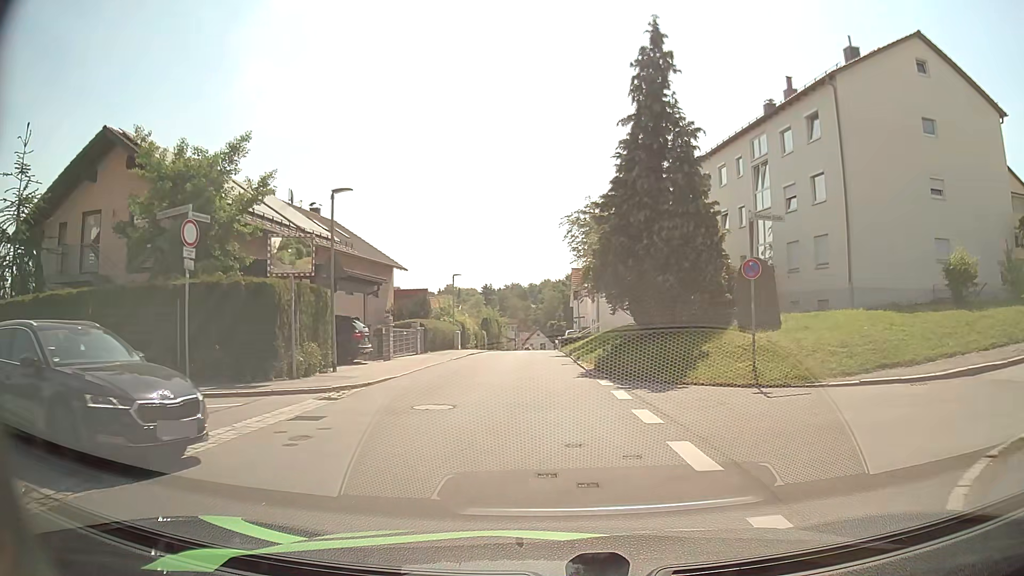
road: residential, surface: asphalt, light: Day
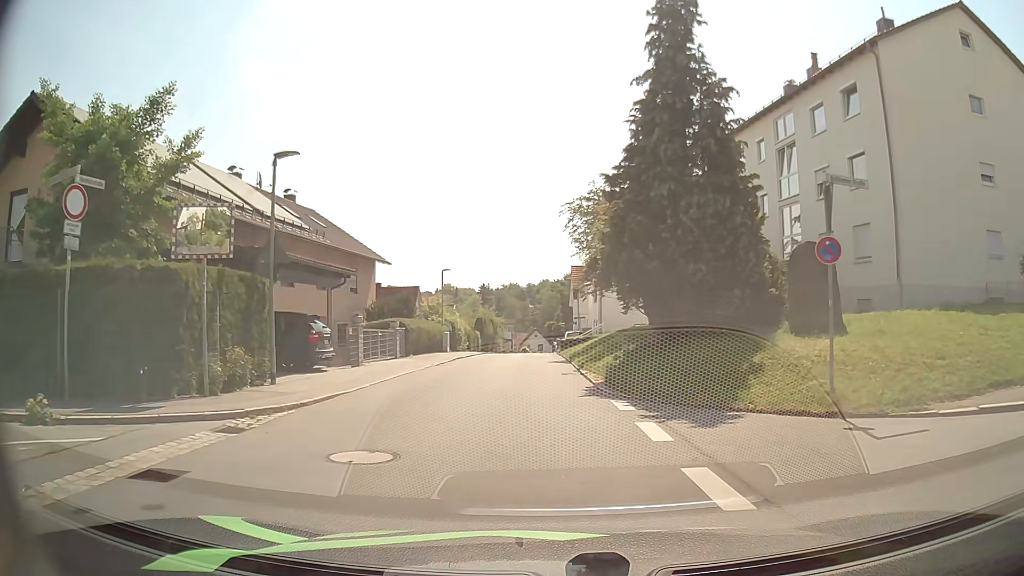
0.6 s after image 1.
(0.0, +4.2) m; 0°
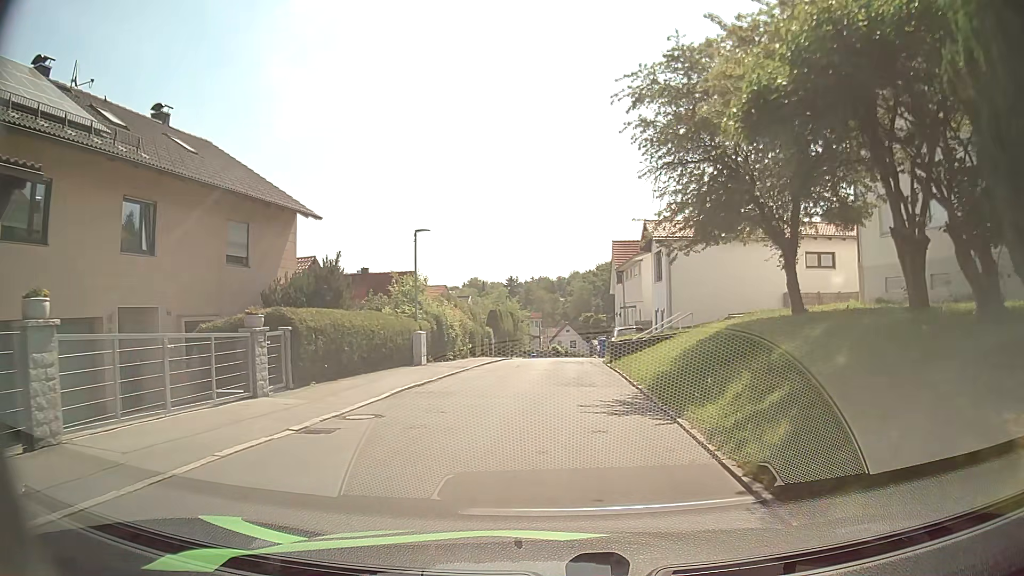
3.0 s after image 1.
(-0.2, +16.6) m; -2°
(0, +10) (0, +20) (0, +30) (0, +40) (0, +50) (0, +60) (+1, +70) (+2, +80) (+4, +90) (+7, +99) m
